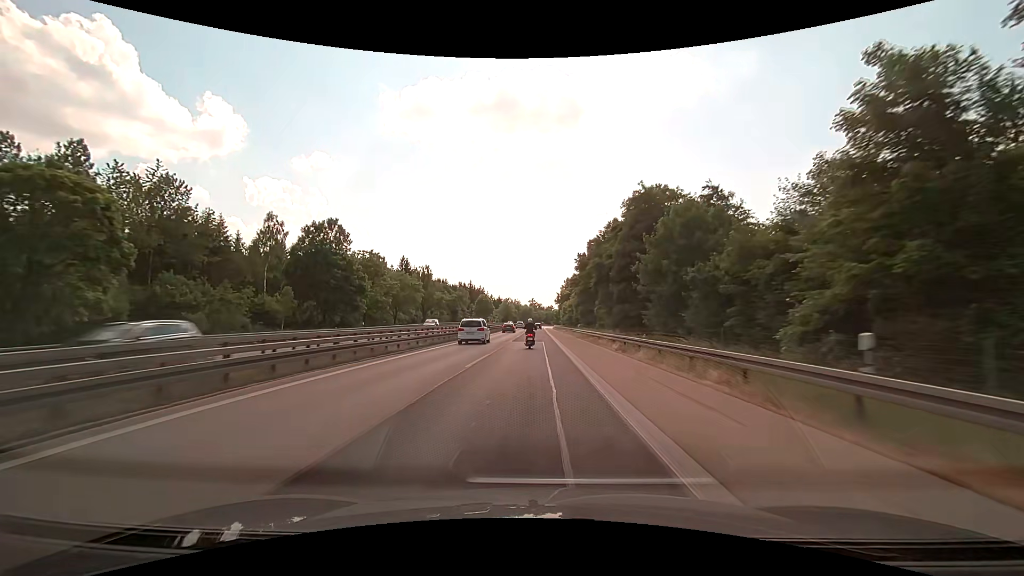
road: motorway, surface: asphalt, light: Day
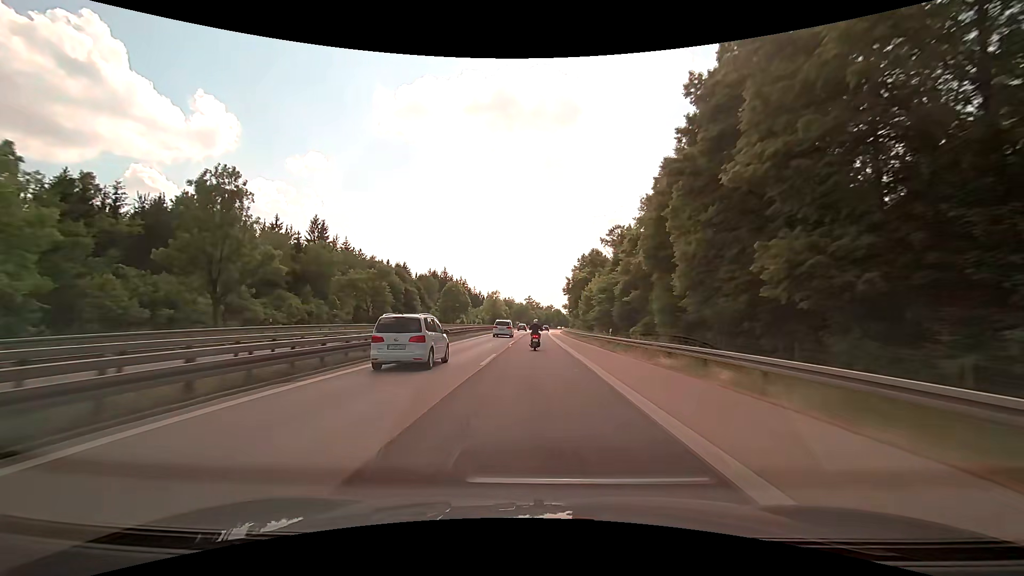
(-0.3, +71.8) m; 0°
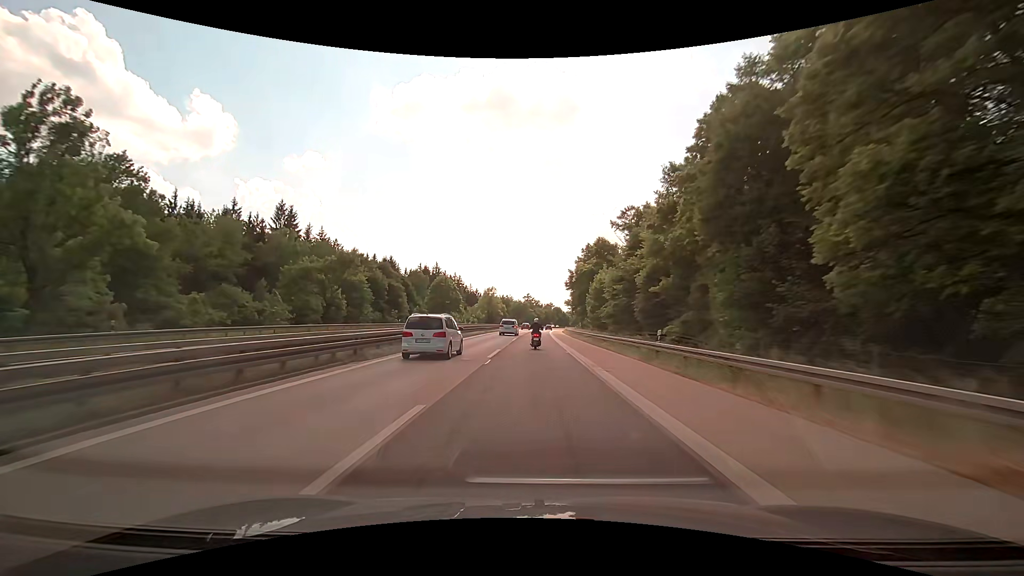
(0.0, +14.2) m; 0°
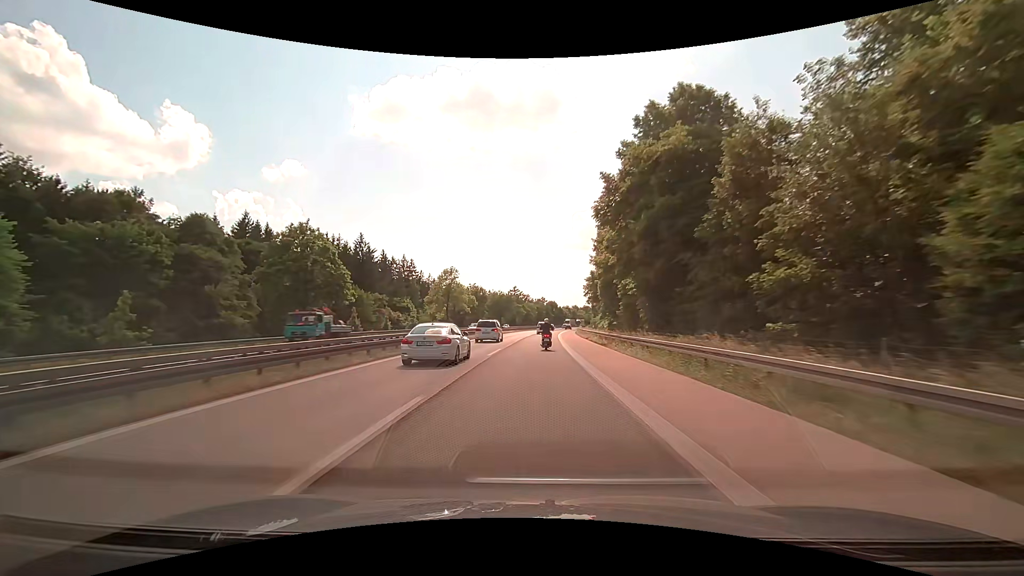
(+0.5, +70.6) m; +1°
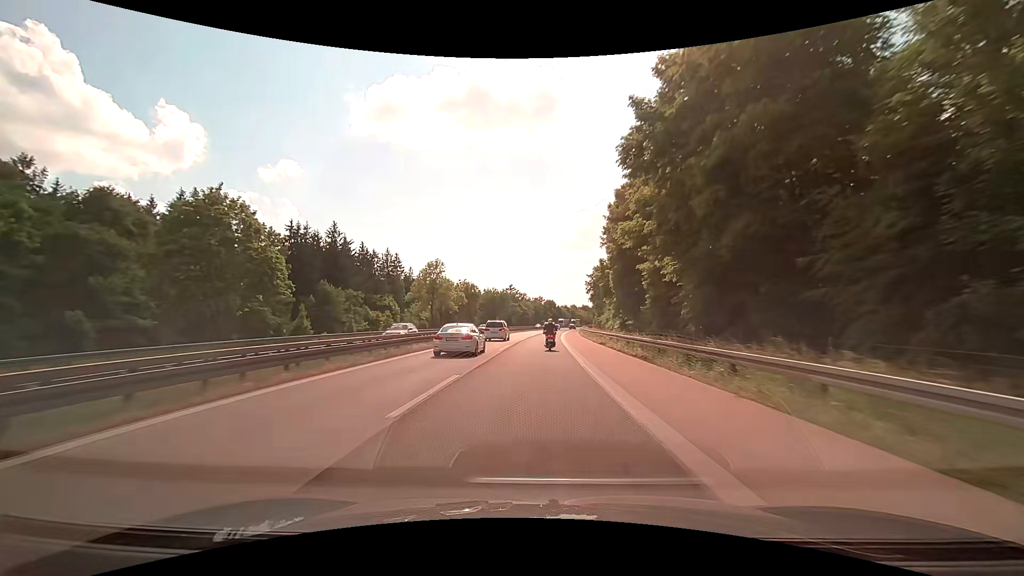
(0.0, +14.0) m; 0°
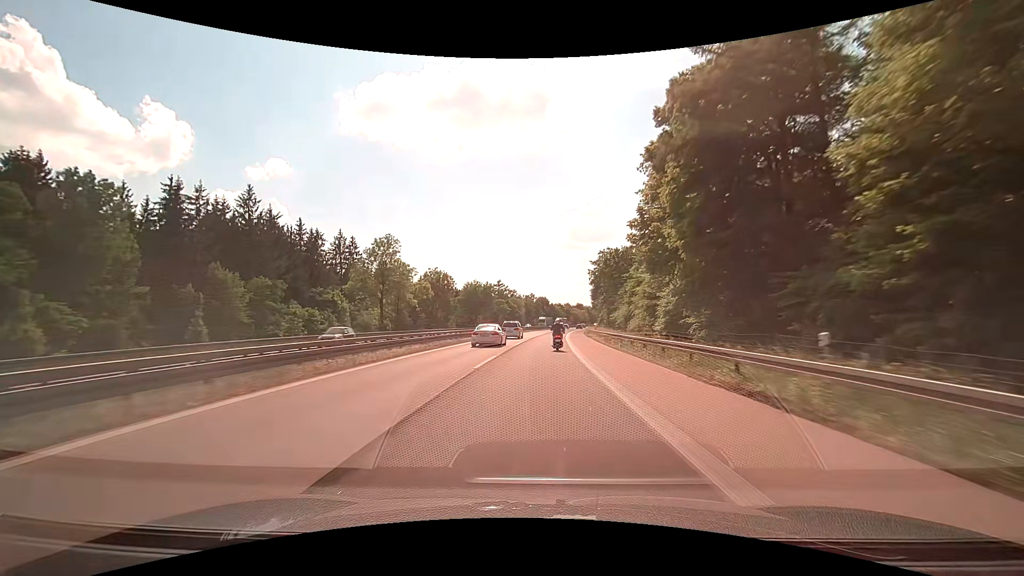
(+0.2, +28.0) m; +1°
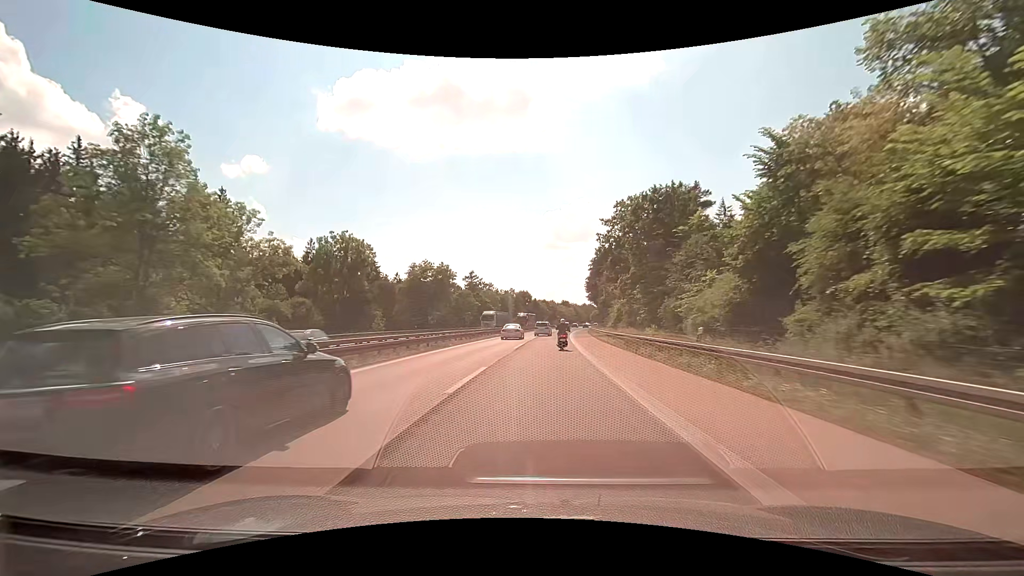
(+0.8, +41.8) m; +2°
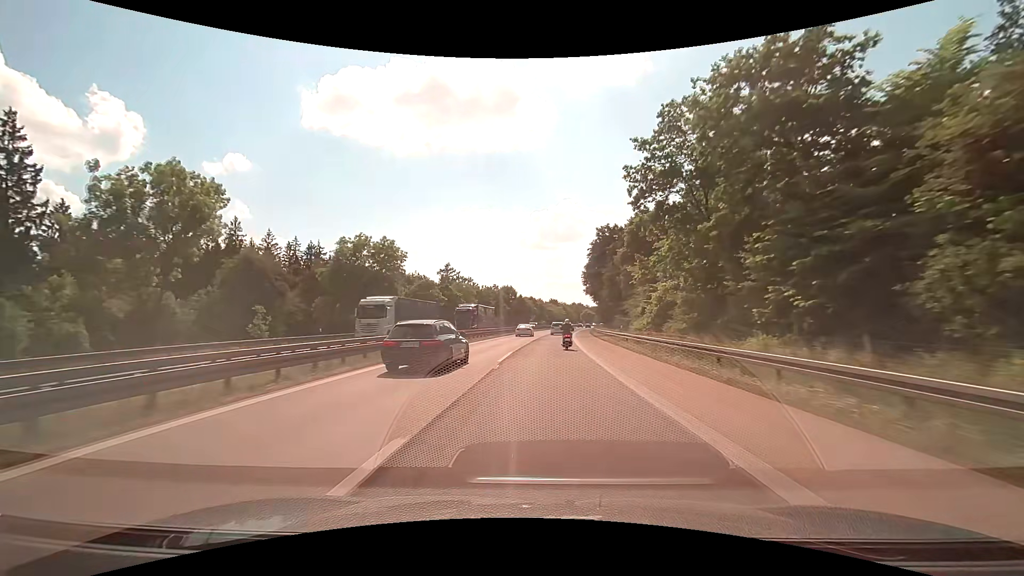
(+0.3, +27.8) m; +1°
(0, +10) (0, +20) (+1, +30) (+1, +40) (+2, +50) (+2, +60) (+3, +70) (+4, +80) (+5, +90) (+6, +100) m
